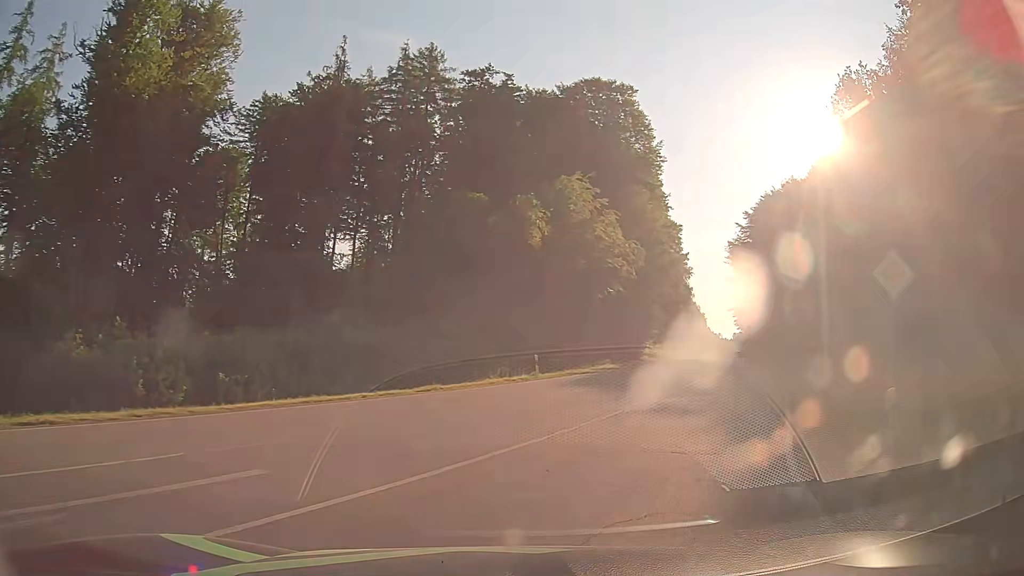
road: secondary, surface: asphalt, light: Day
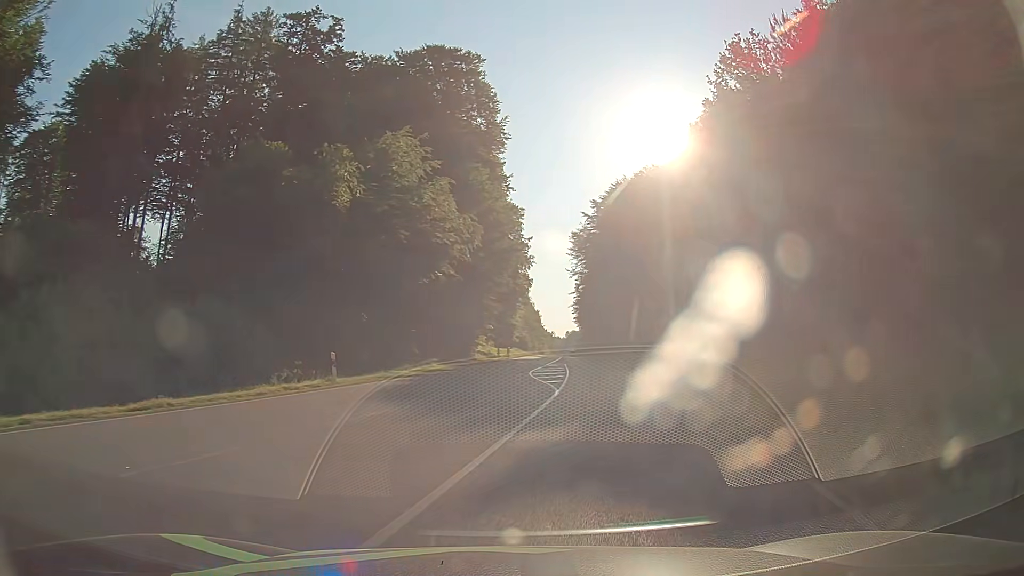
(+1.1, +8.5) m; +16°
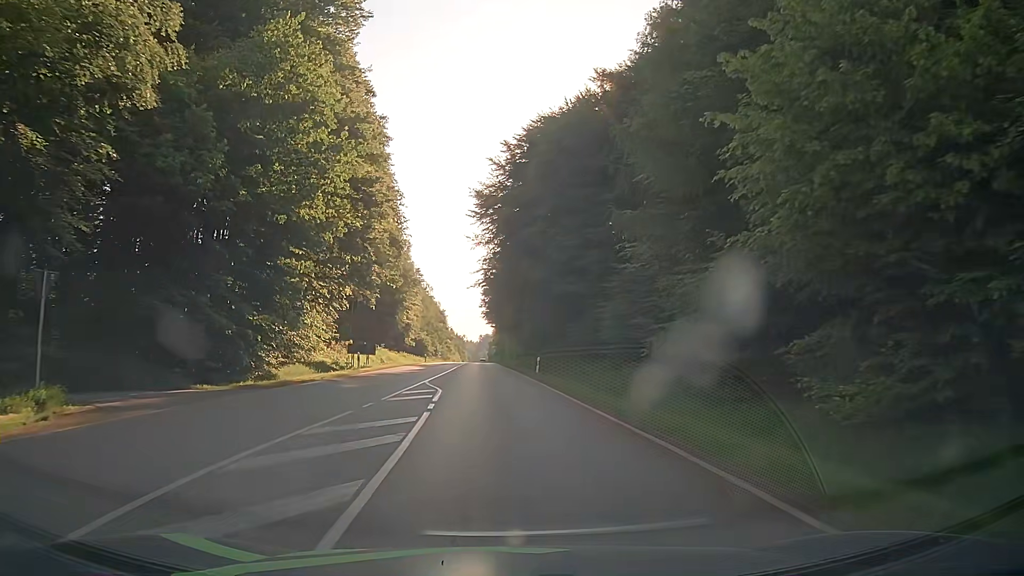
(+3.3, +29.6) m; +7°
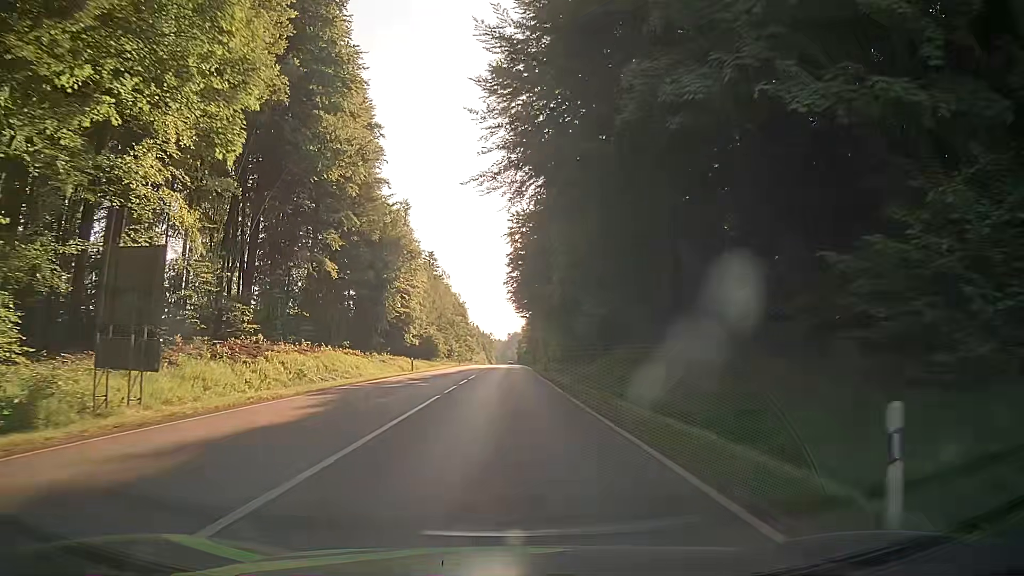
(-1.2, +33.6) m; -4°
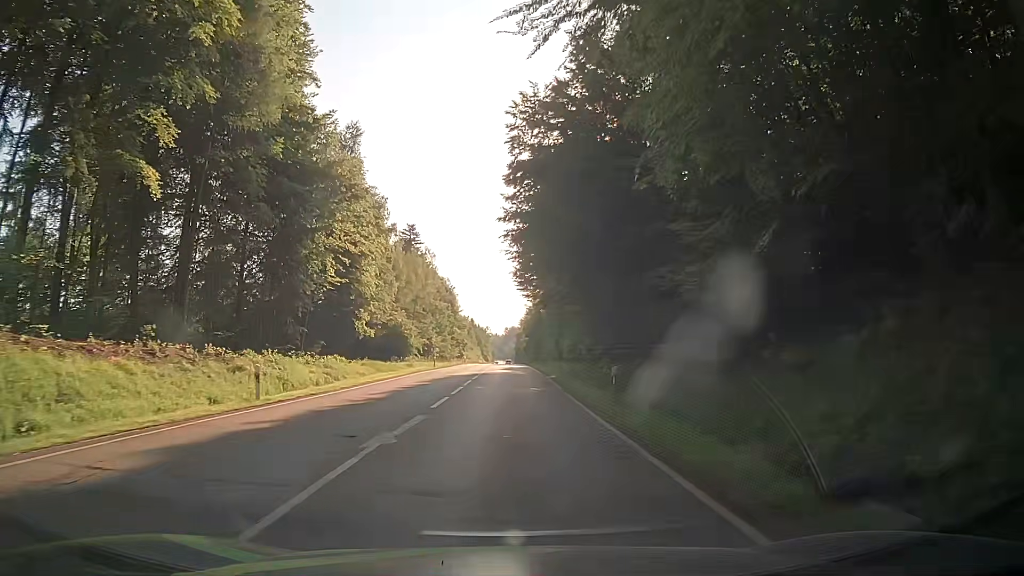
(+0.6, +30.0) m; +1°
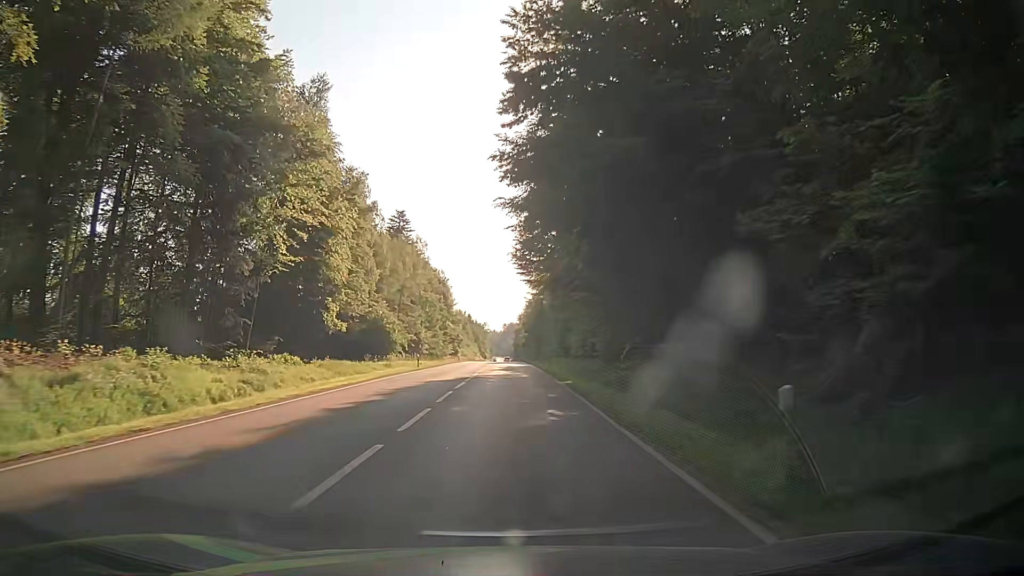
(0.0, +10.8) m; -1°
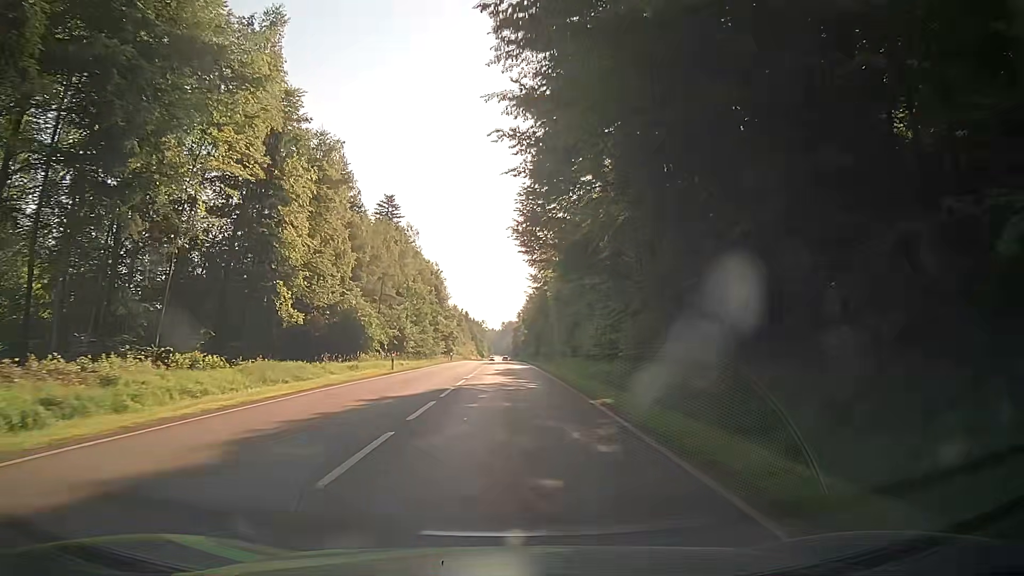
(+0.1, +11.2) m; +1°
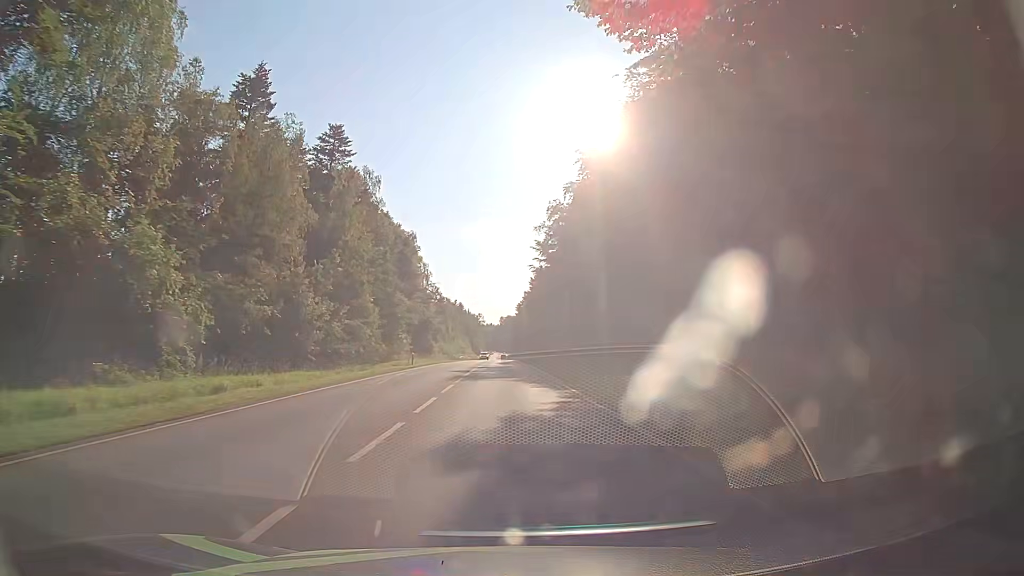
(+0.1, +35.4) m; 0°
(0, +10) (0, +20) (0, +30) (0, +40) (0, +50) (0, +60) (-1, +70) (-1, +80) (-1, +90) (-1, +100) m
